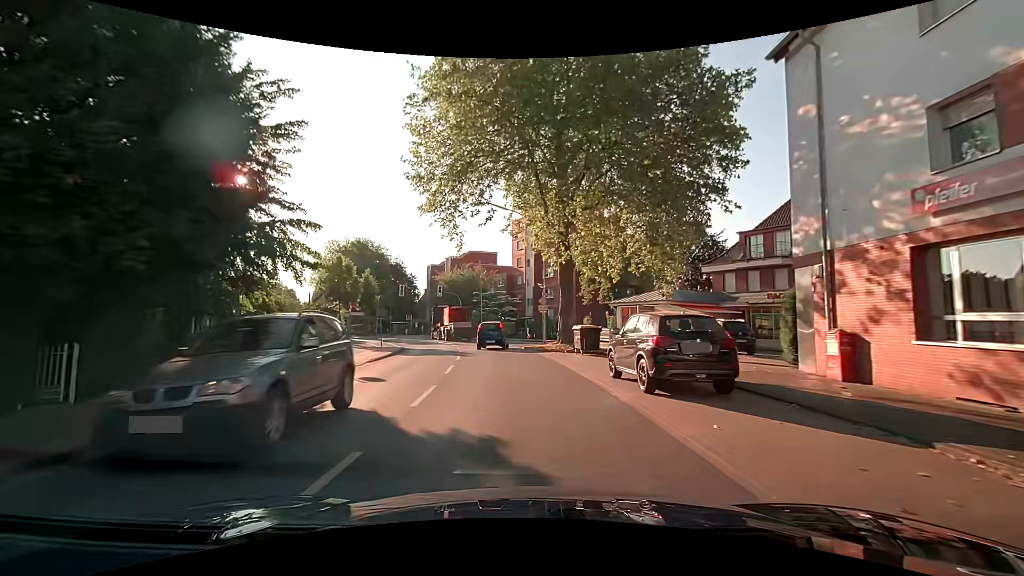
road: secondary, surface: asphalt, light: Day
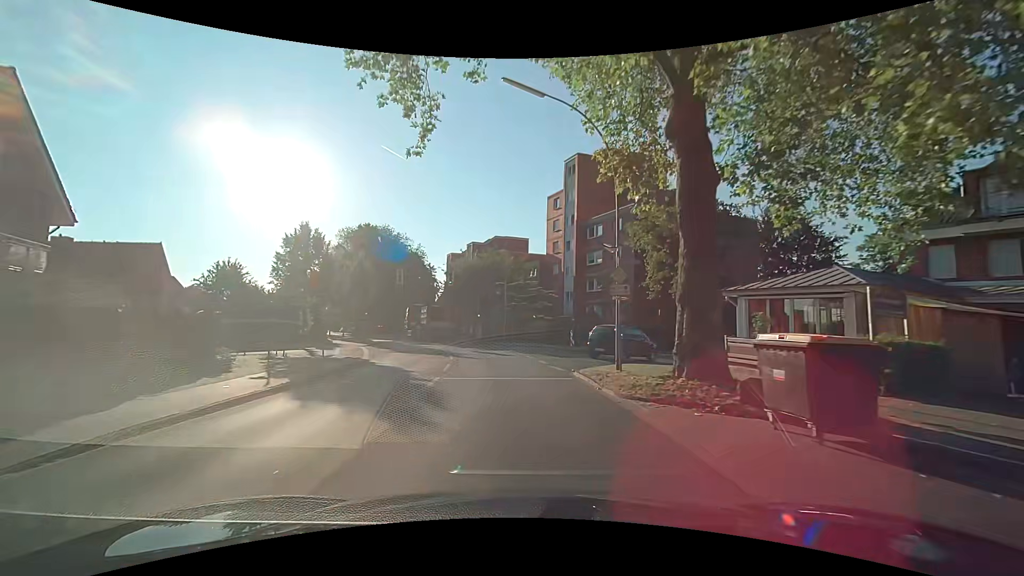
(-0.5, +16.1) m; -4°
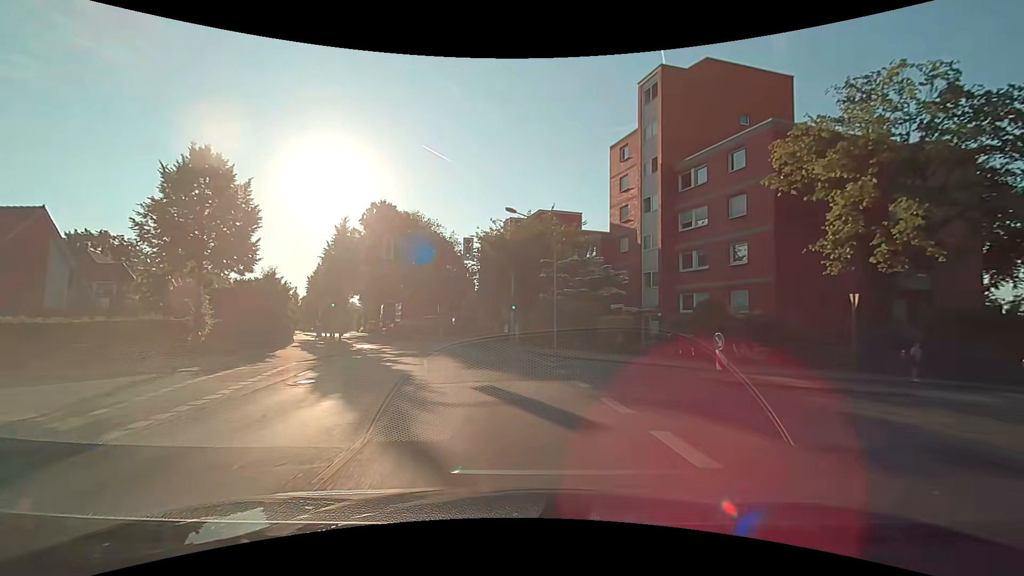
(-0.6, +17.7) m; -5°
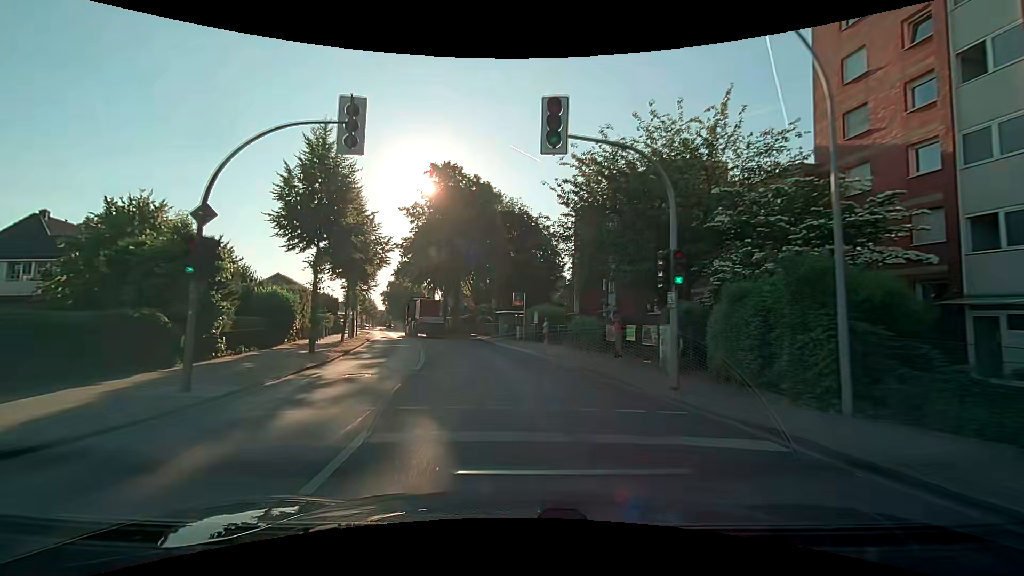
(-1.5, +18.9) m; -10°
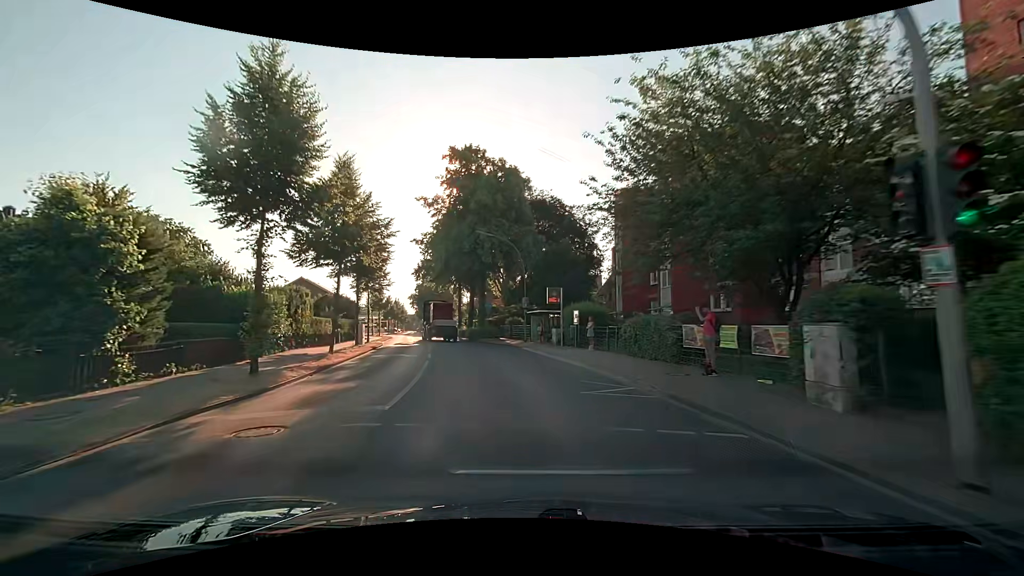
(-0.1, +6.6) m; -3°
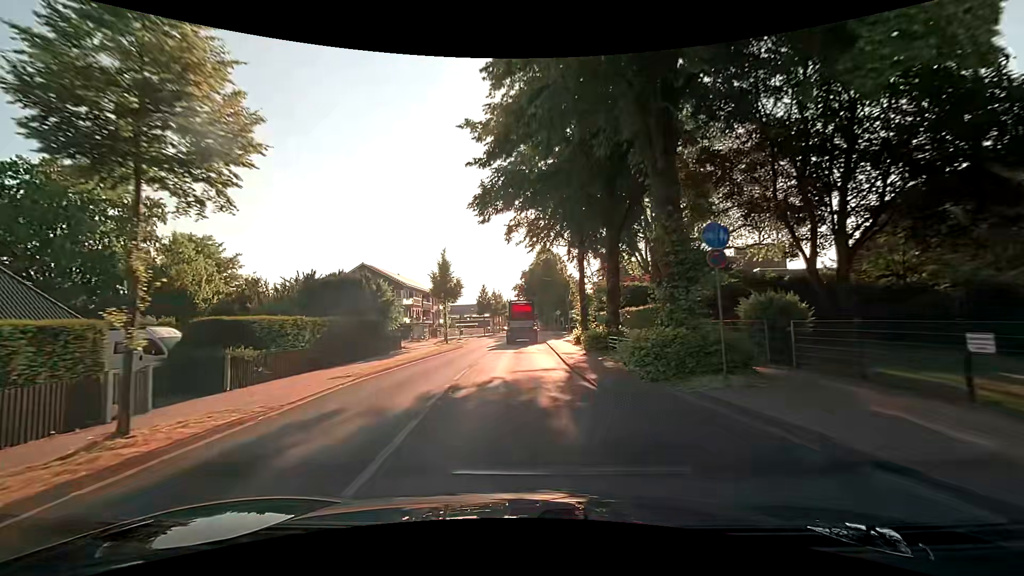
(-4.6, +34.0) m; -14°
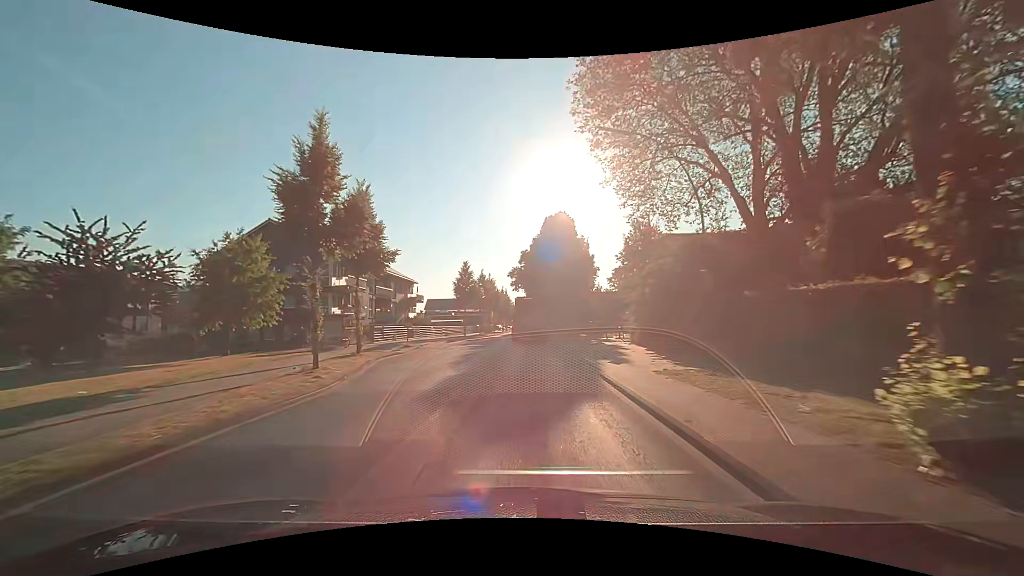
(-0.7, +29.0) m; 0°
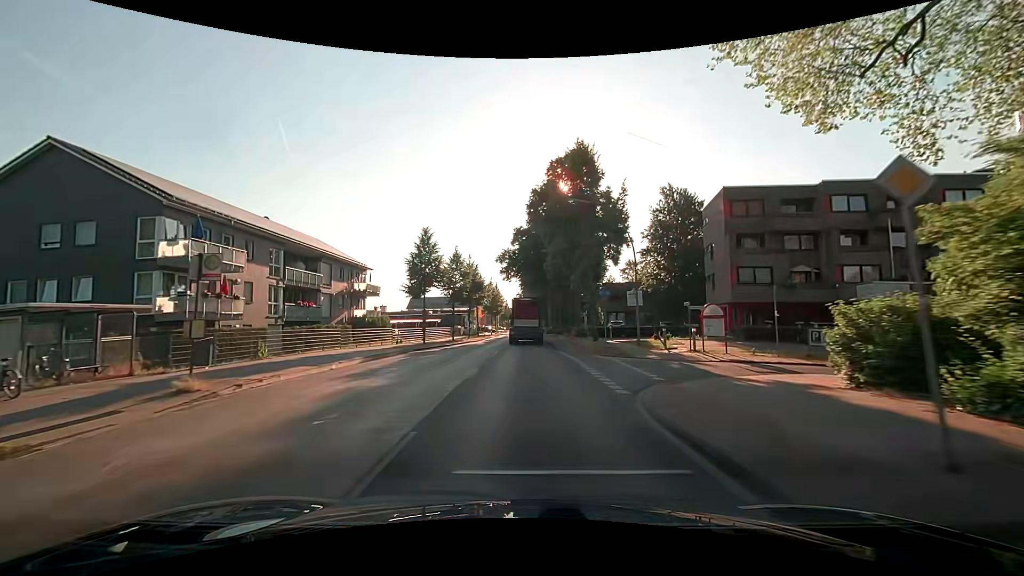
(0.0, +22.2) m; 0°
(0, +10) (0, +20) (0, +30) (0, +40) (0, +50) (0, +60) (0, +70) (0, +80) (0, +90) (0, +100) m
